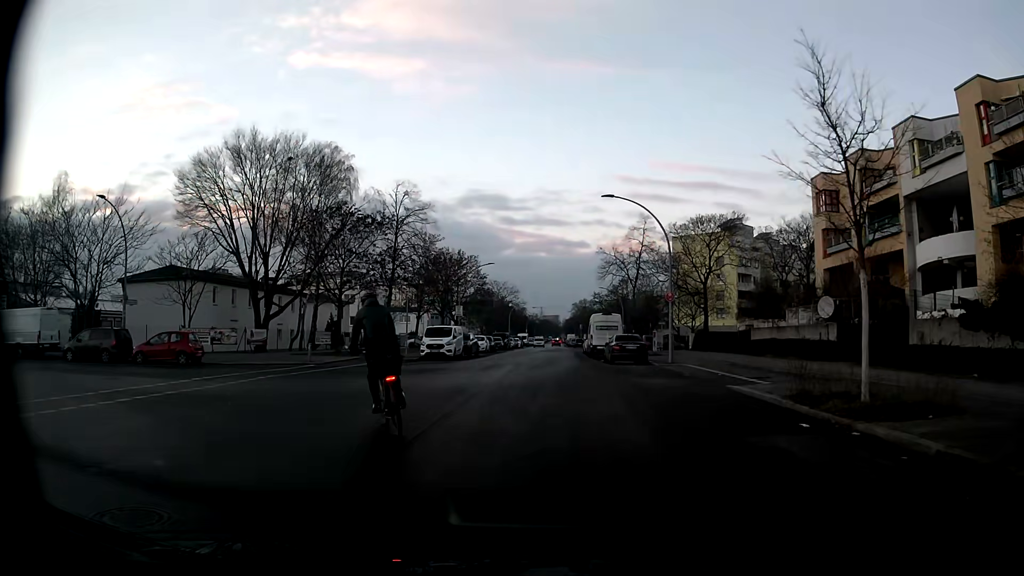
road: residential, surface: asphalt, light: Day
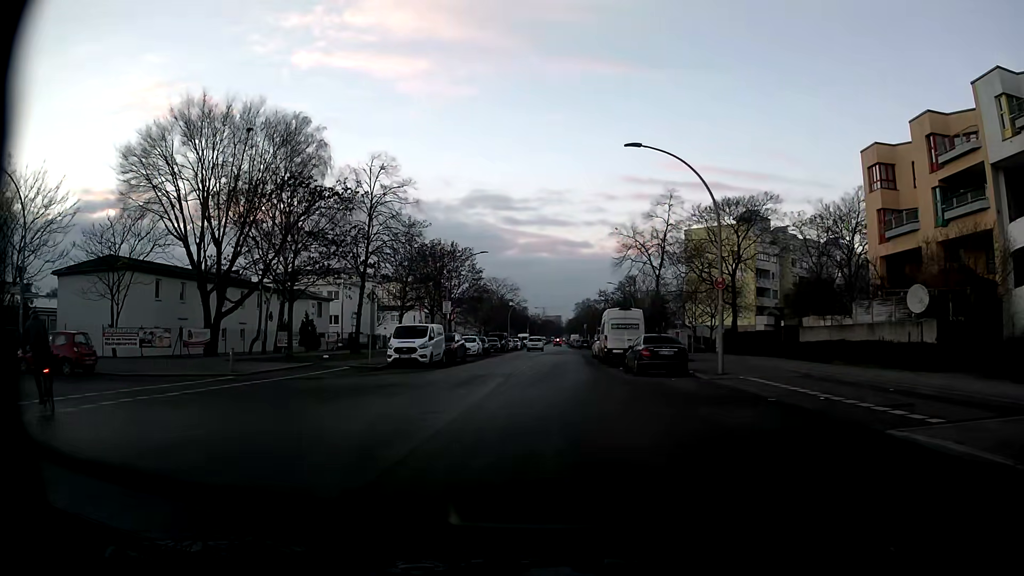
(-0.1, +8.5) m; 0°
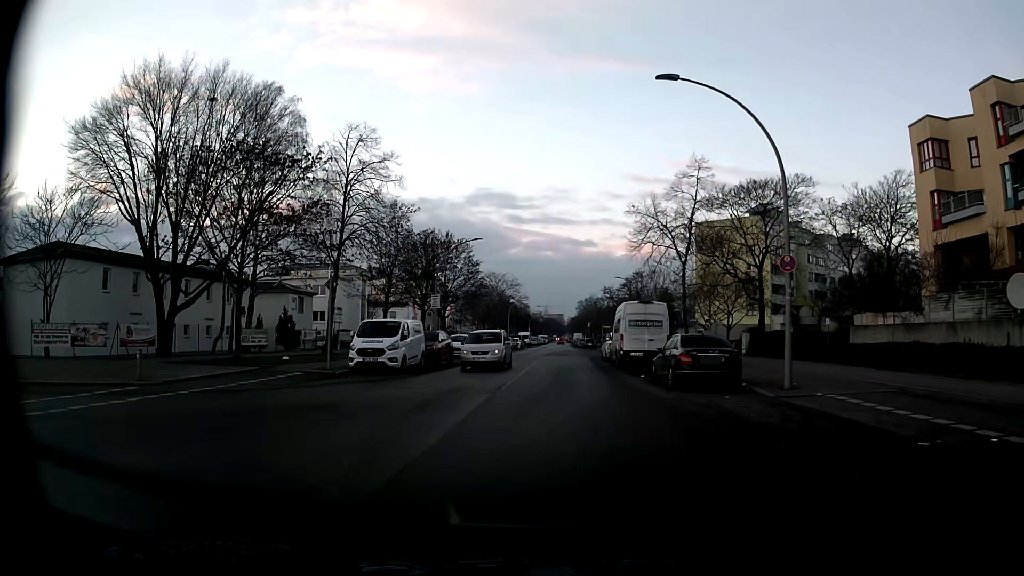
(0.0, +5.9) m; 0°
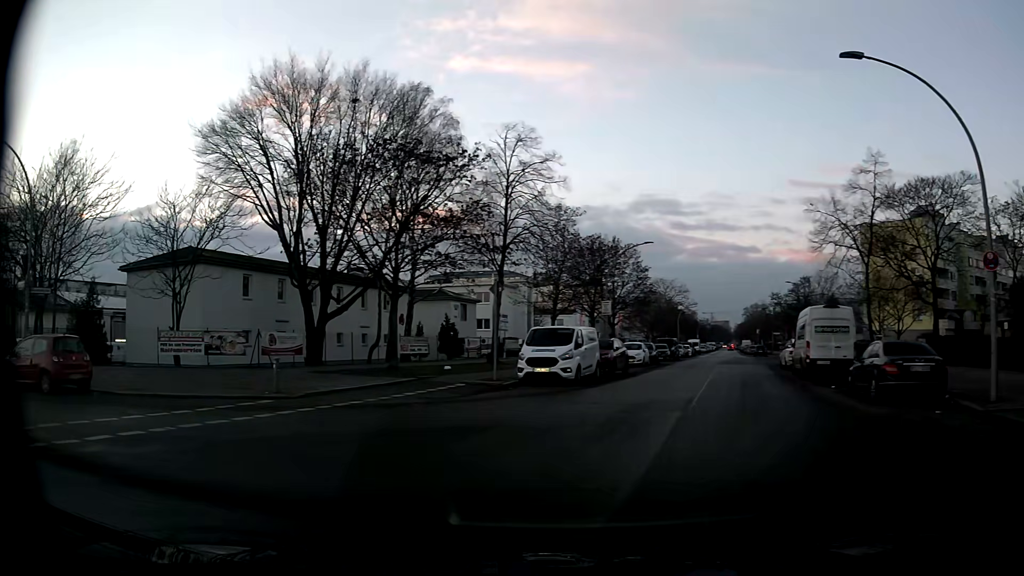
(-0.1, +2.0) m; -12°
